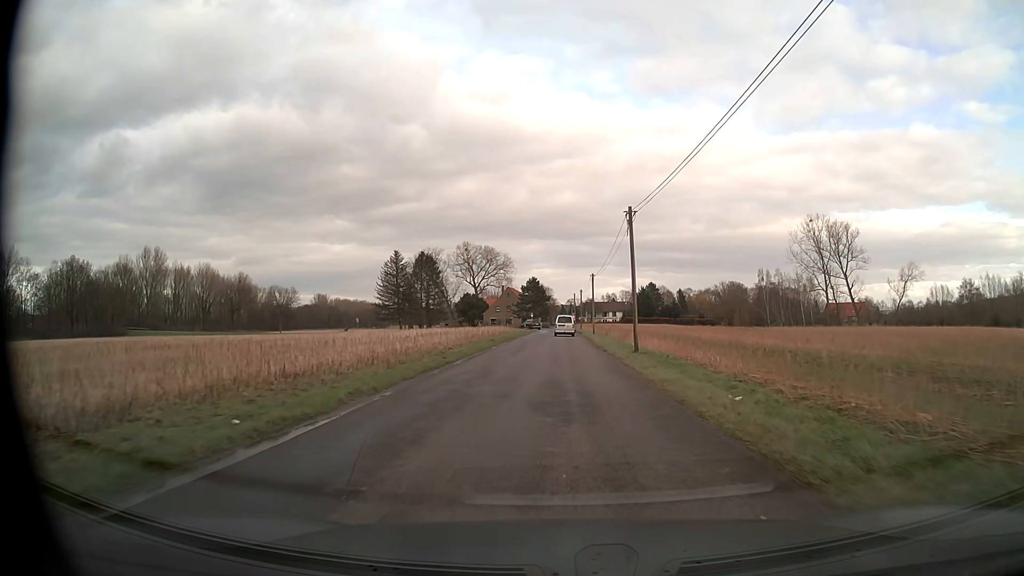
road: unclassified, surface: asphalt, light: Day
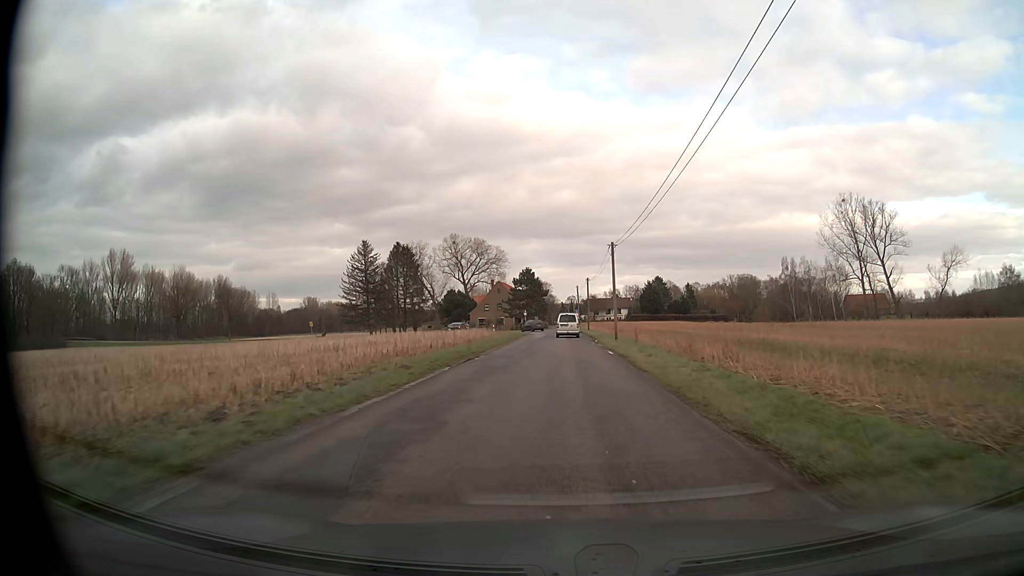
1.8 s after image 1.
(+0.1, +23.5) m; 0°
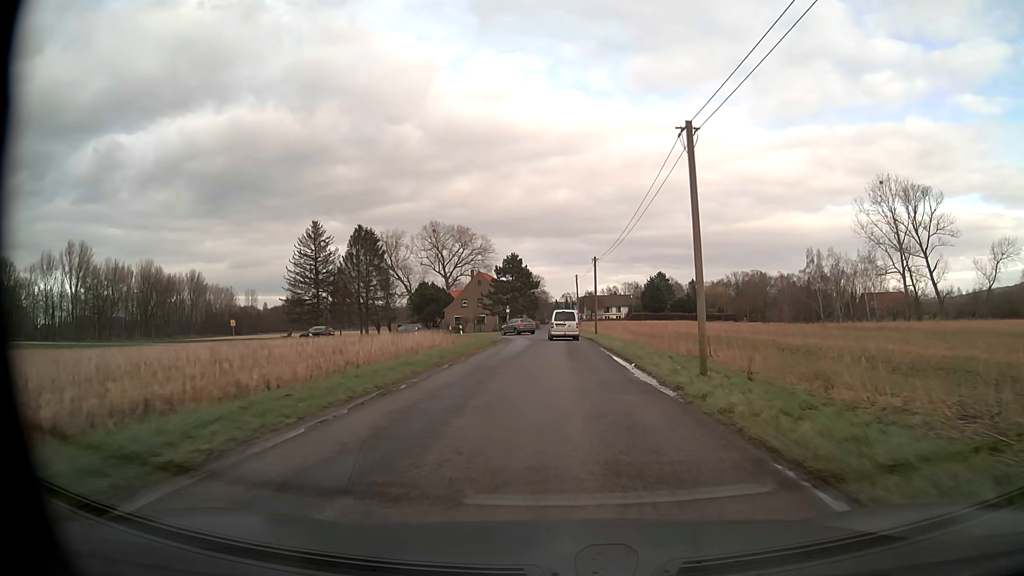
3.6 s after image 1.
(+0.1, +23.6) m; 0°
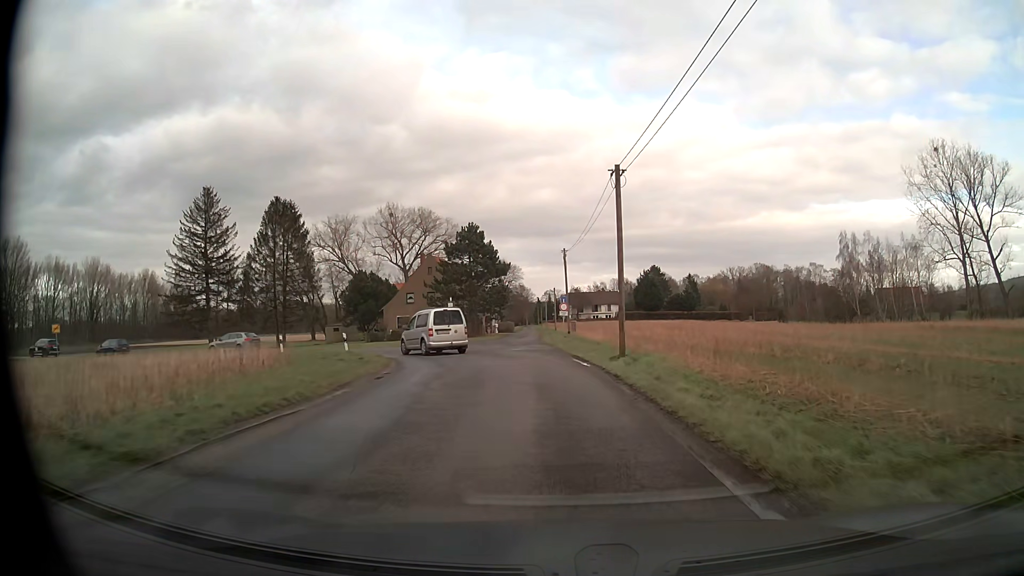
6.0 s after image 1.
(+0.4, +29.0) m; +1°
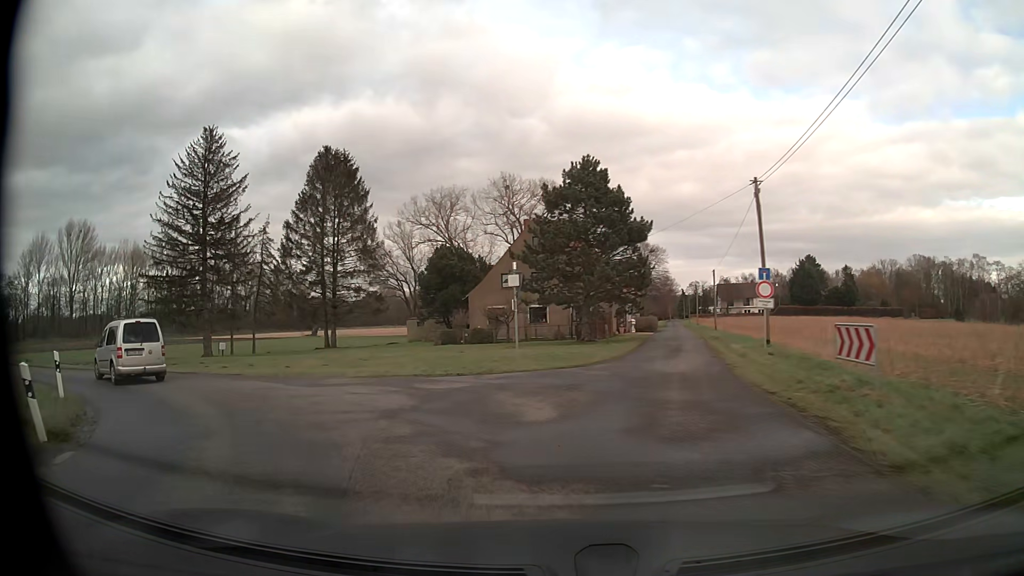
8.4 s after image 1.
(-1.3, +24.6) m; -13°
